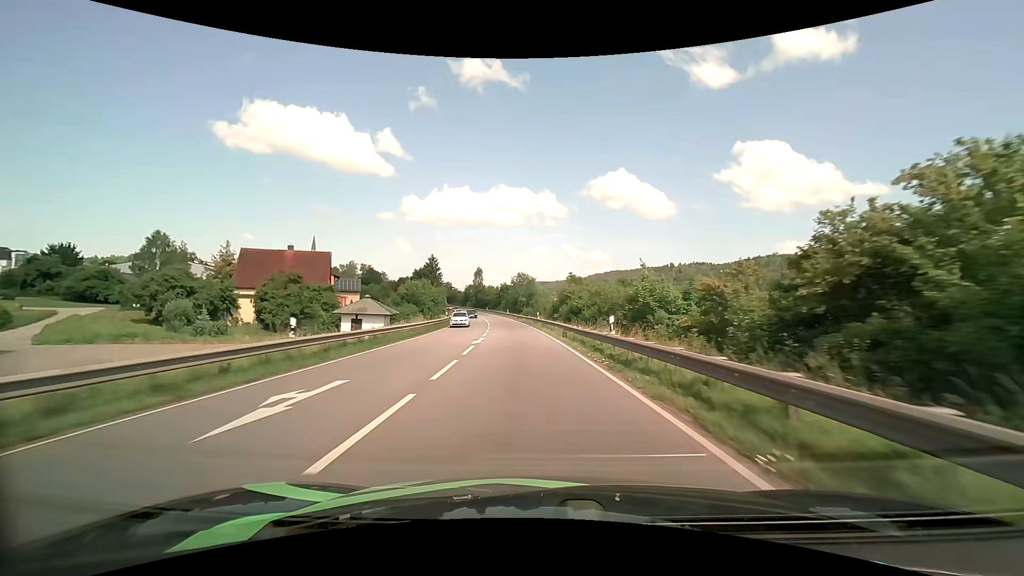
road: primary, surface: asphalt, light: Day
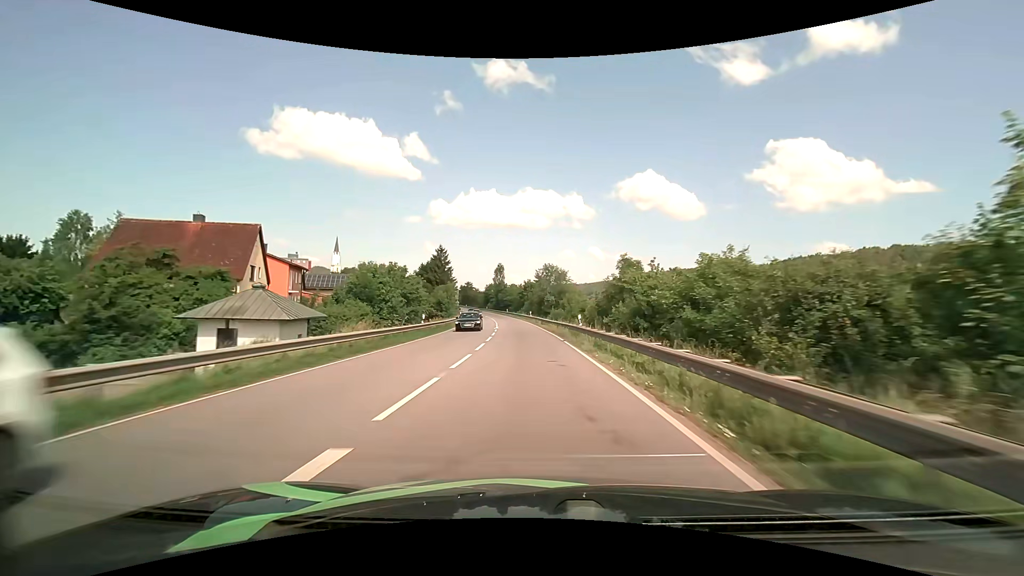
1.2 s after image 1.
(-0.5, +22.1) m; -3°
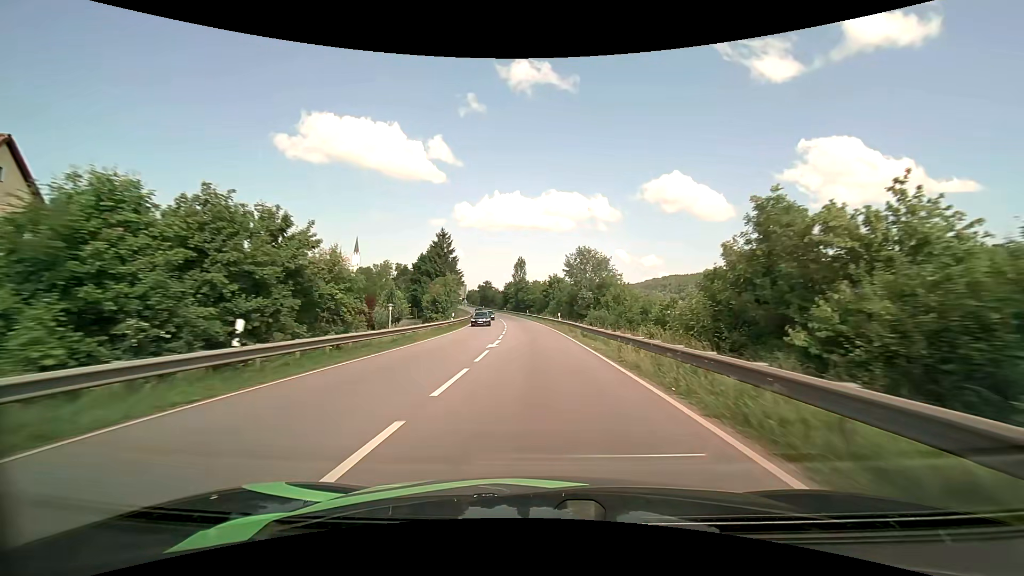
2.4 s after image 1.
(-0.6, +22.4) m; -3°
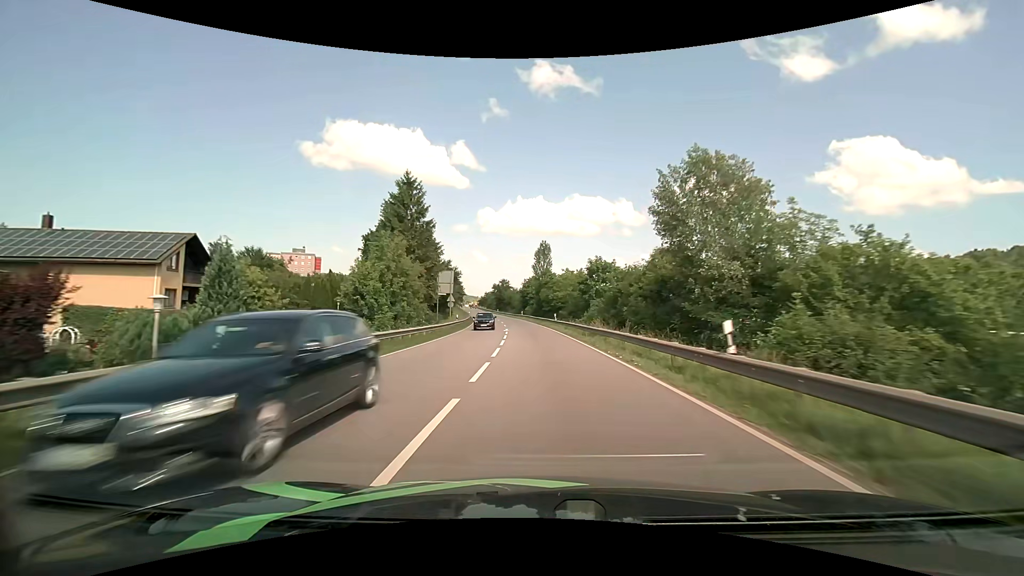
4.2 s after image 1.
(-1.0, +34.3) m; -3°
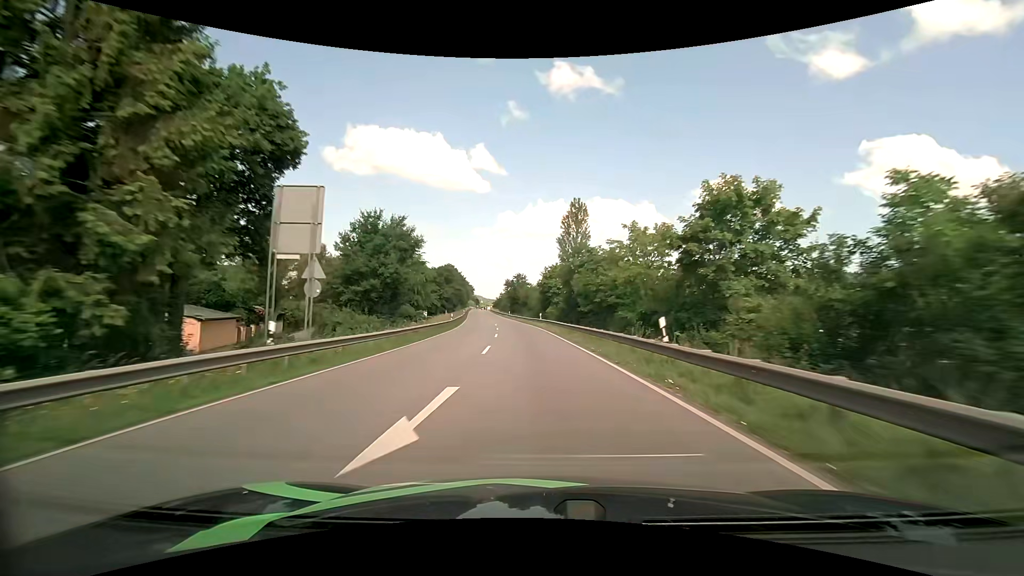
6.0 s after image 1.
(-0.6, +35.3) m; -3°
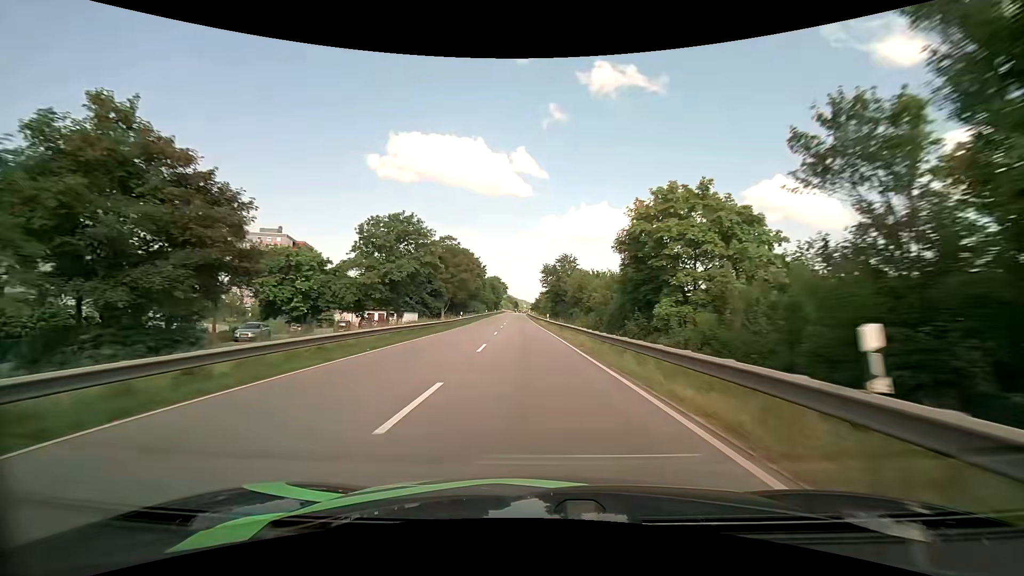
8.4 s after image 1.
(-1.9, +47.9) m; -5°
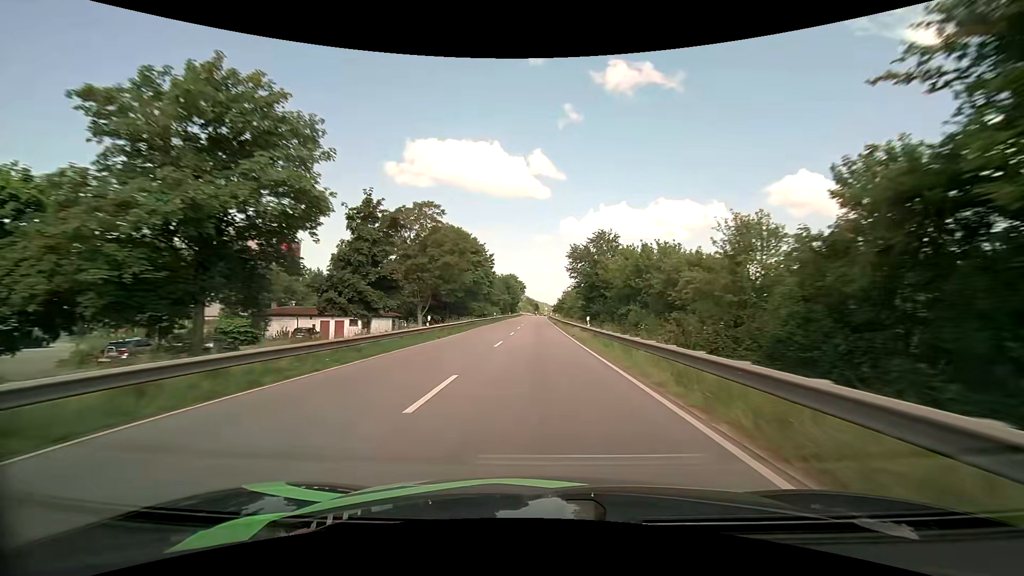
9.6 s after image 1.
(-0.5, +24.3) m; -3°
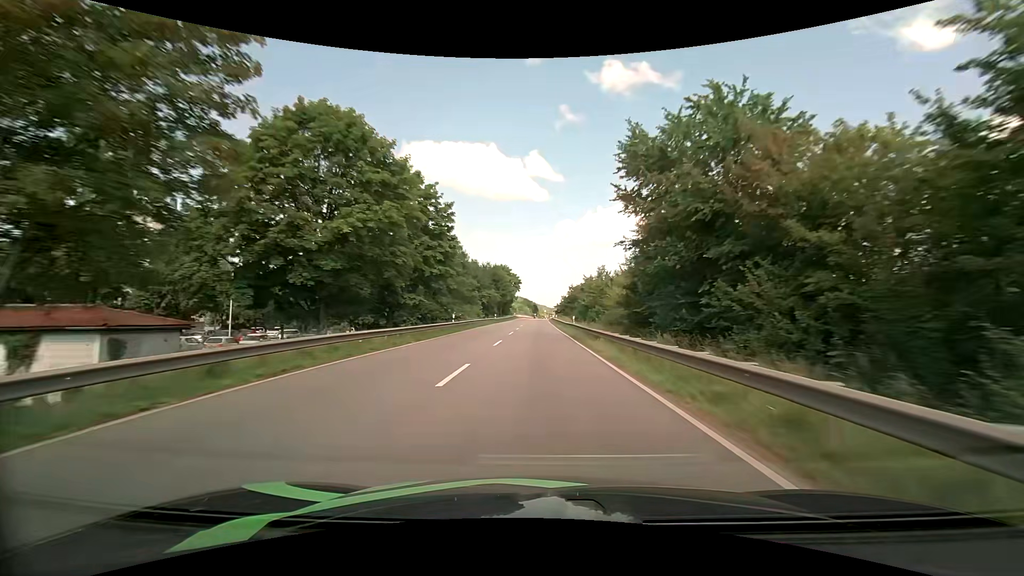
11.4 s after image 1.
(0.0, +36.3) m; 0°
(0, +10) (0, +20) (0, +30) (0, +40) (0, +50) (0, +60) (0, +70) (0, +80) (0, +90) (0, +100) m
